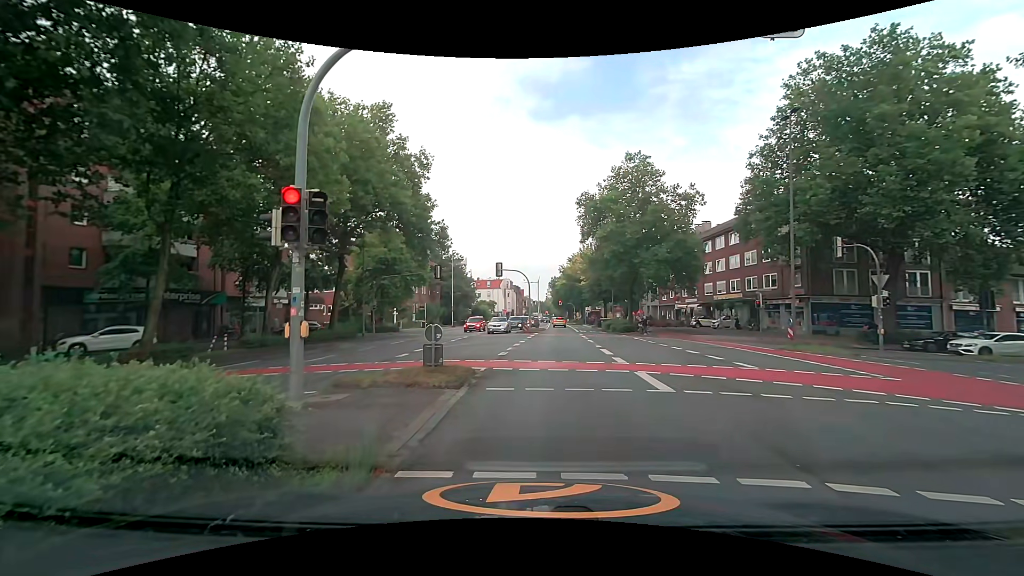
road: secondary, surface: asphalt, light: Day
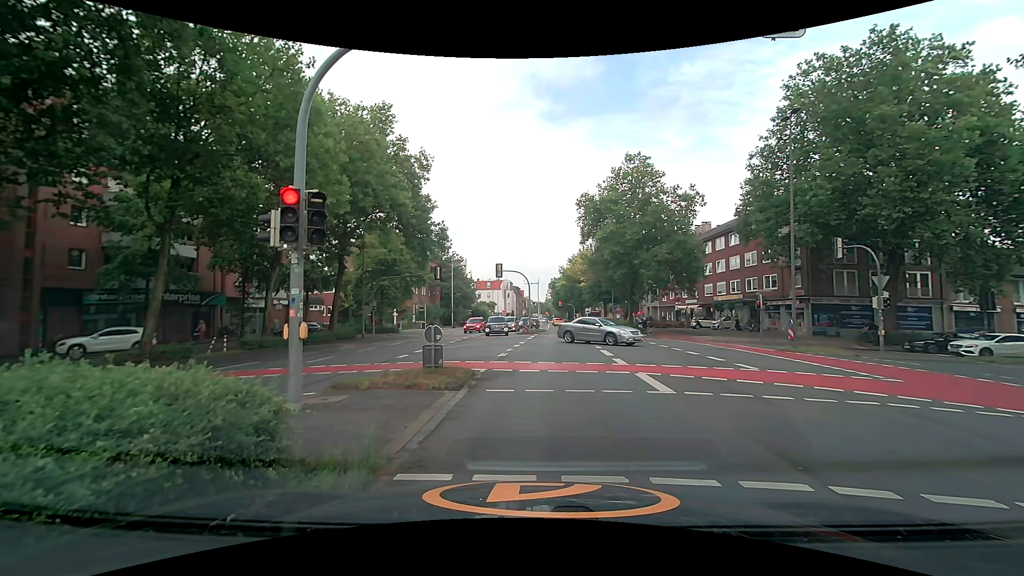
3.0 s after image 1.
(0.0, +0.1) m; 0°
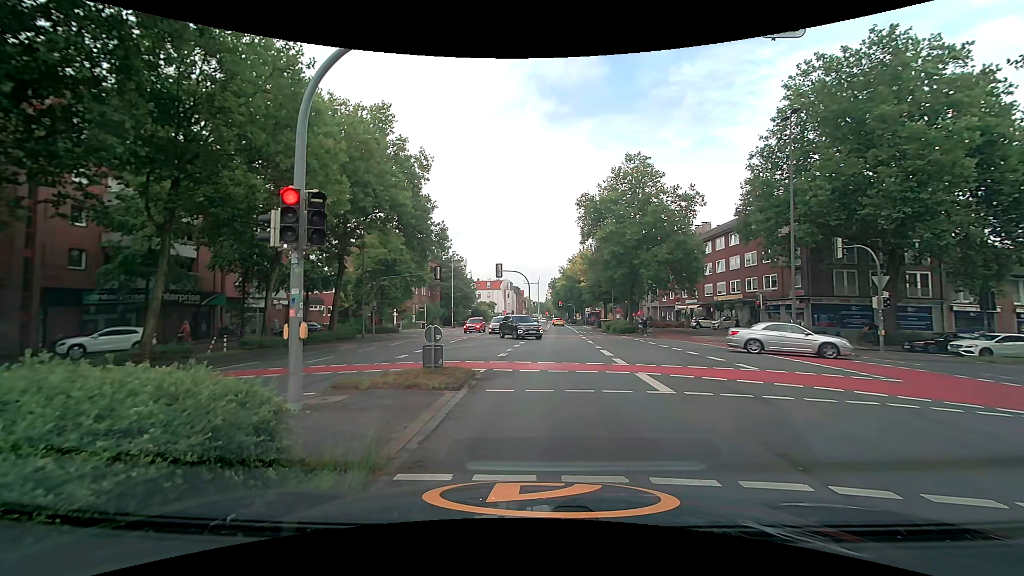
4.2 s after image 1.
(0.0, 0.0) m; 0°
